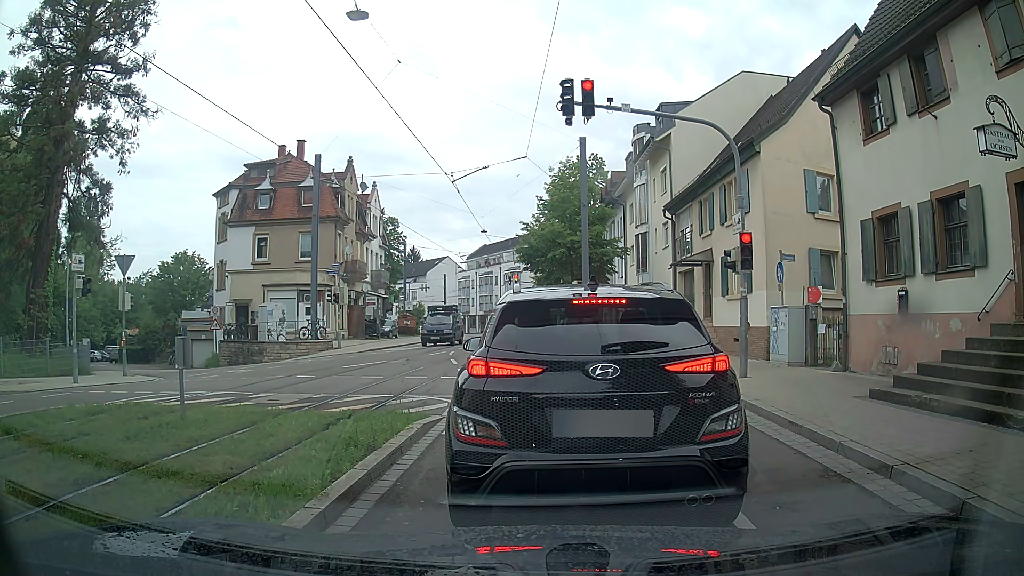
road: tertiary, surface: asphalt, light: Day
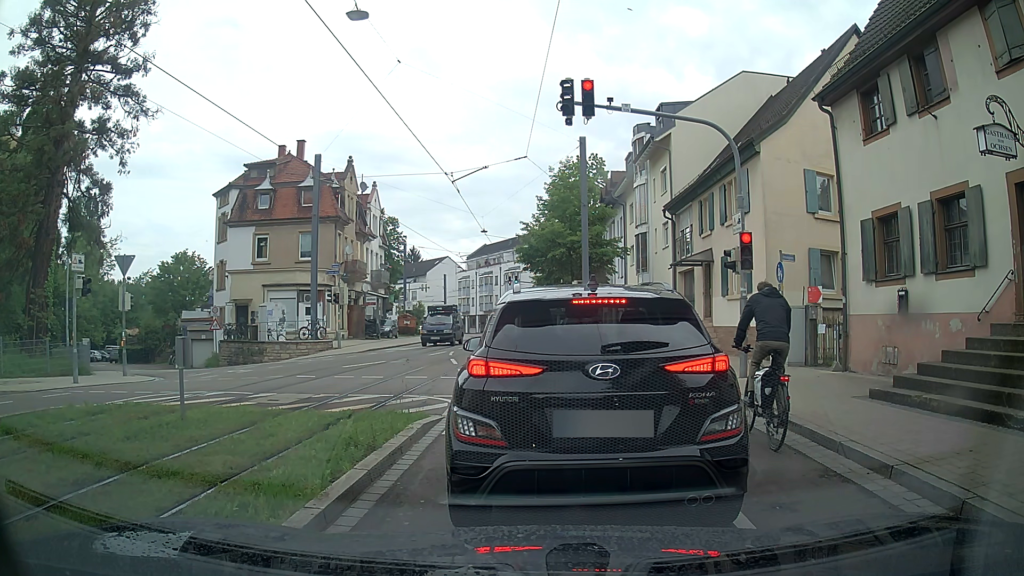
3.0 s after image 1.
(0.0, 0.0) m; 0°
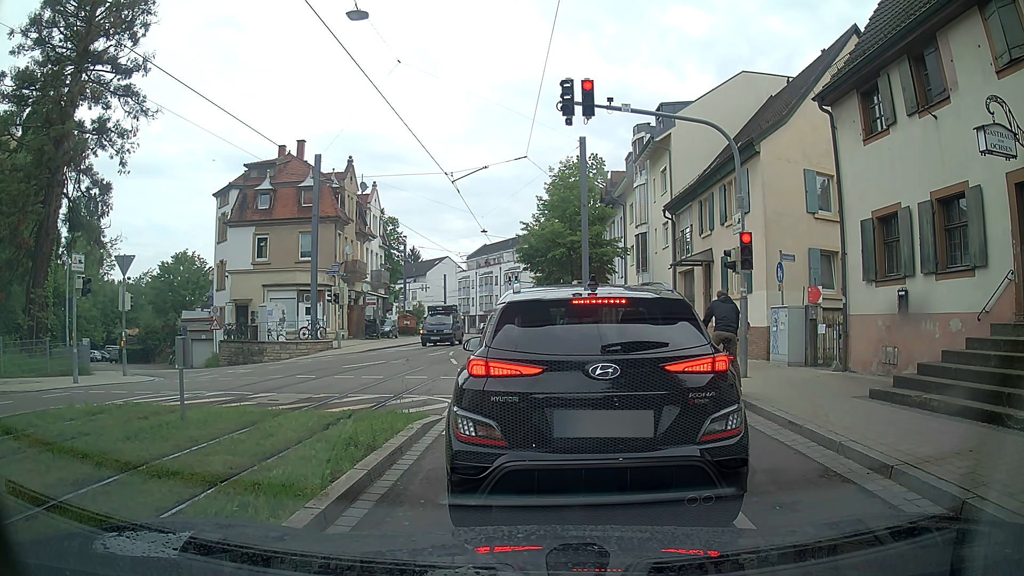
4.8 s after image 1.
(0.0, 0.0) m; 0°
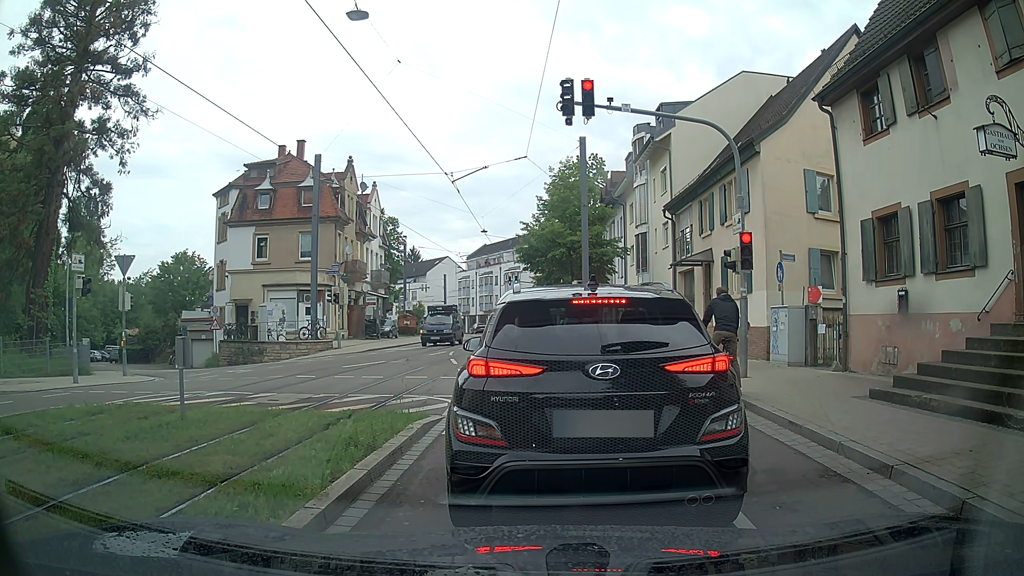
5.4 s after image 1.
(0.0, 0.0) m; 0°
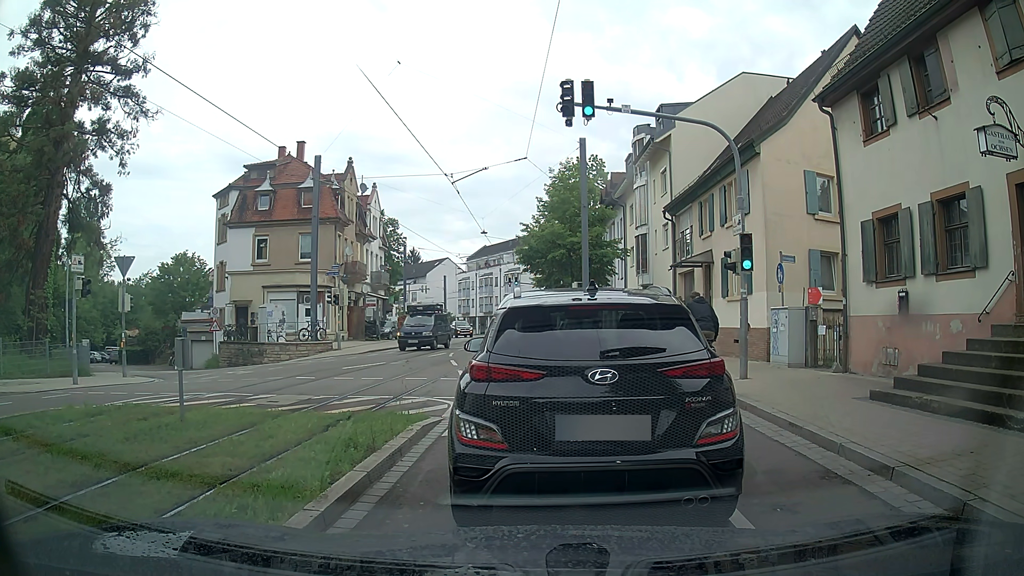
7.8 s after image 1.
(0.0, 0.0) m; 0°
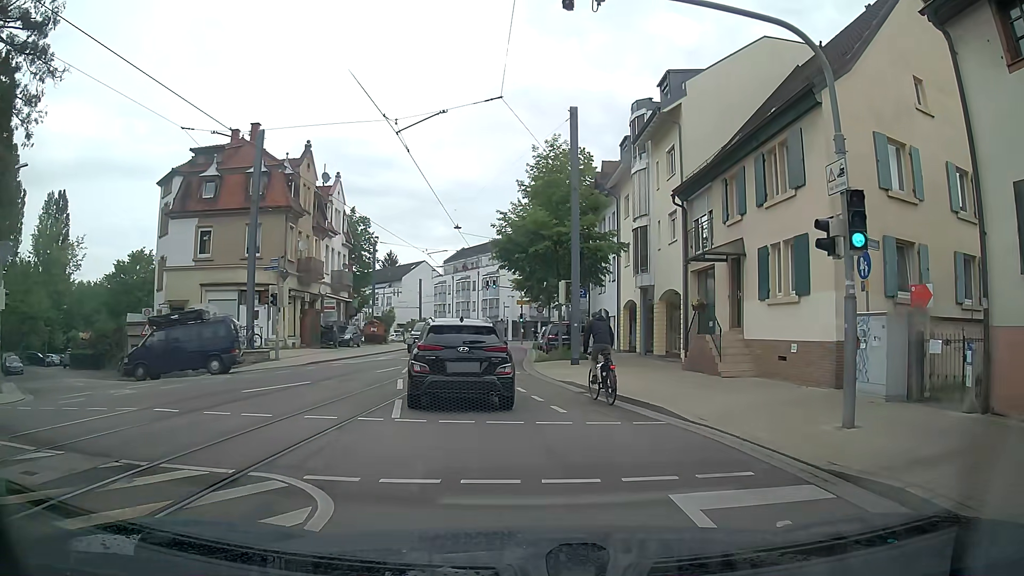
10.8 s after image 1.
(+0.2, +6.5) m; +3°
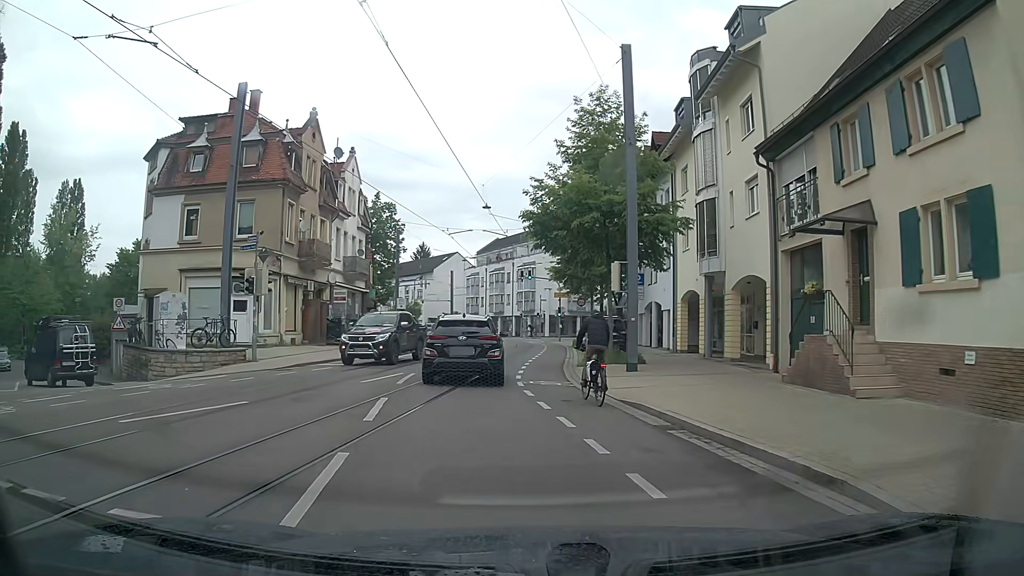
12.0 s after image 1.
(-0.1, +6.2) m; -4°
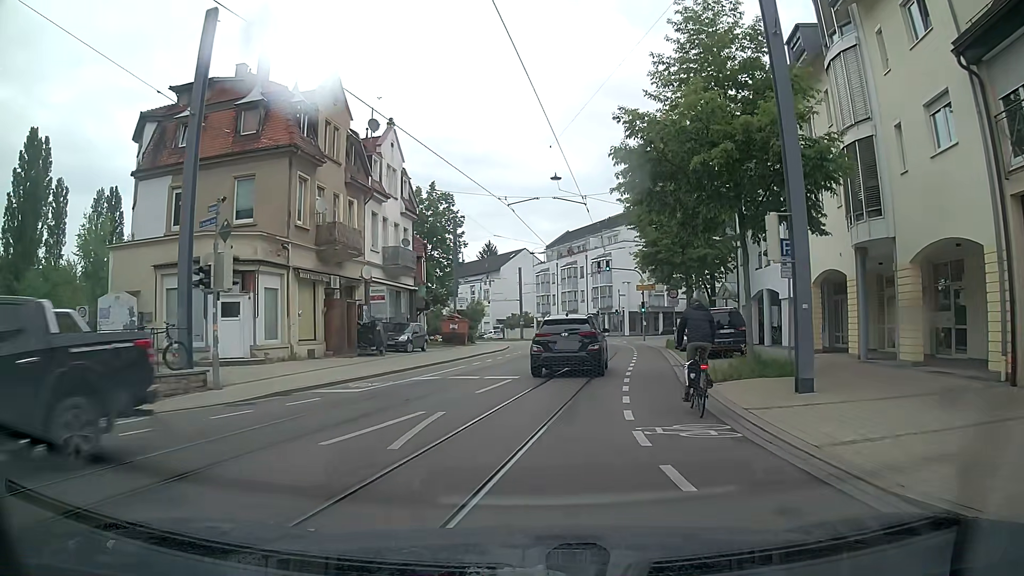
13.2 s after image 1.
(-0.4, +8.1) m; -5°
(0, +10) (+1, +20) (+2, +30) (+3, +40) (+4, +50) (+3, +60) (+3, +70) (+1, +80) (-2, +89) (-6, +98) m
